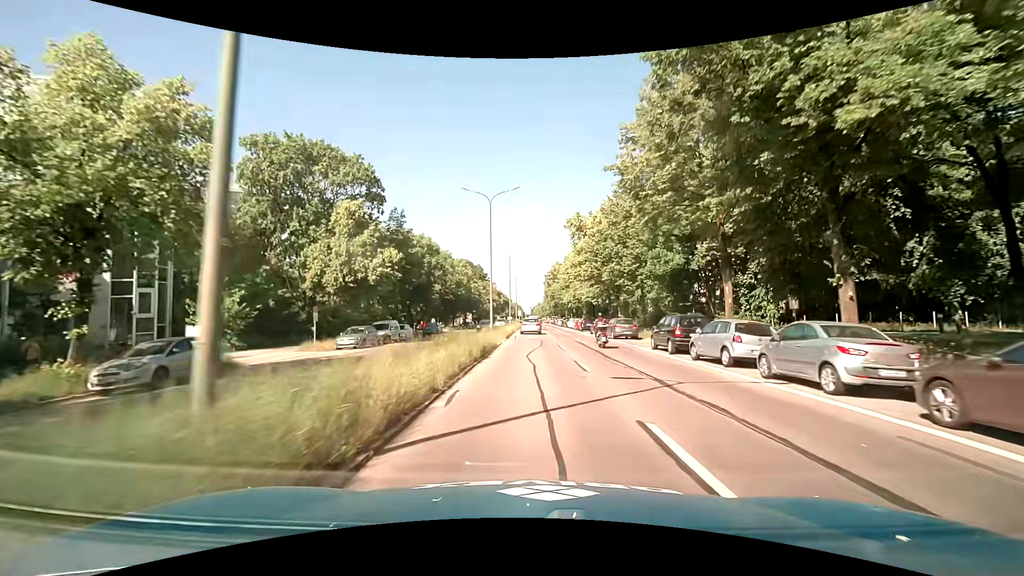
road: primary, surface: asphalt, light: Day
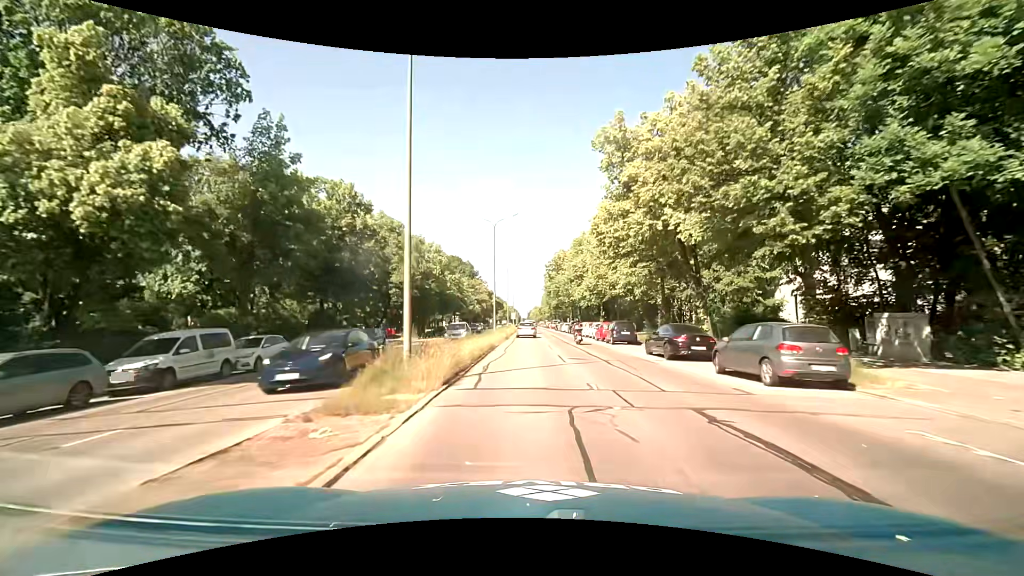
(-0.2, +23.0) m; 0°
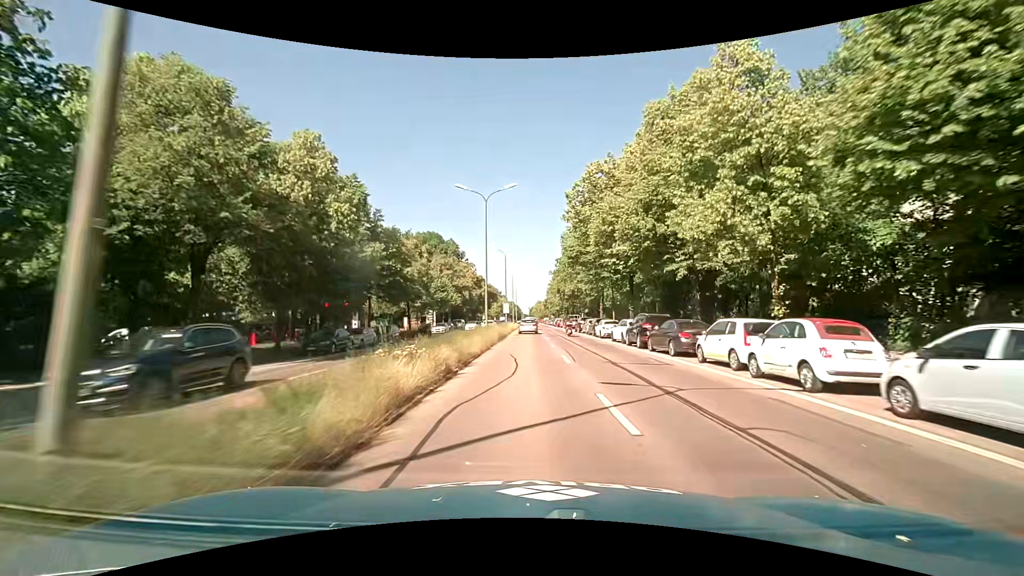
(-0.3, +38.8) m; -1°
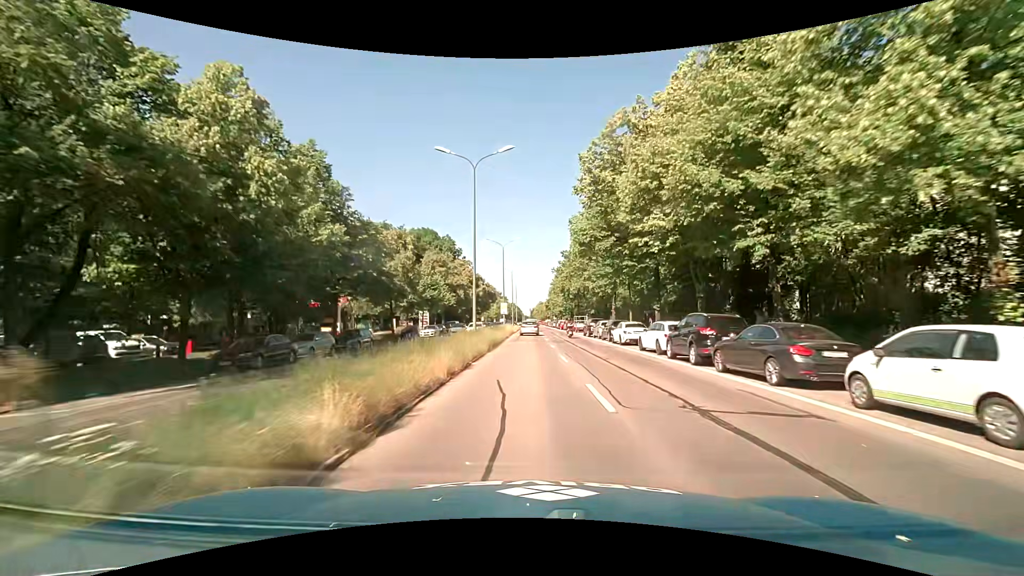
(0.0, +7.9) m; 0°
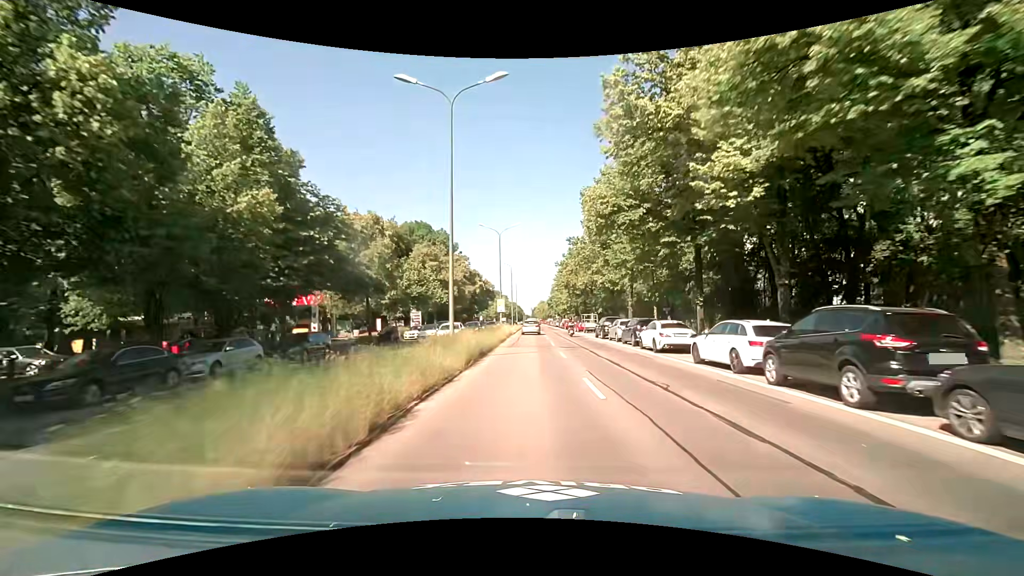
(0.0, +7.9) m; -1°
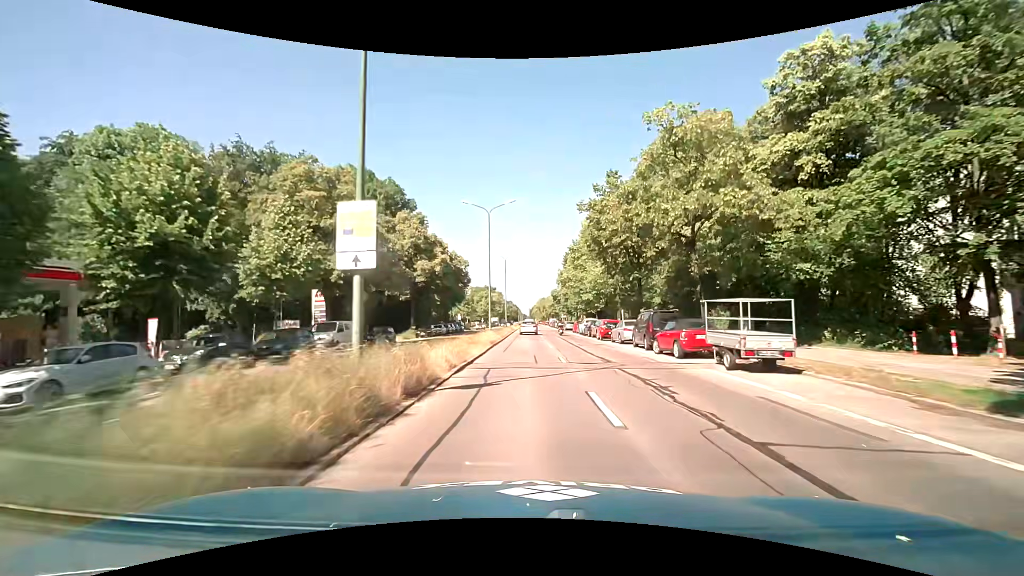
(+0.2, +39.2) m; +1°
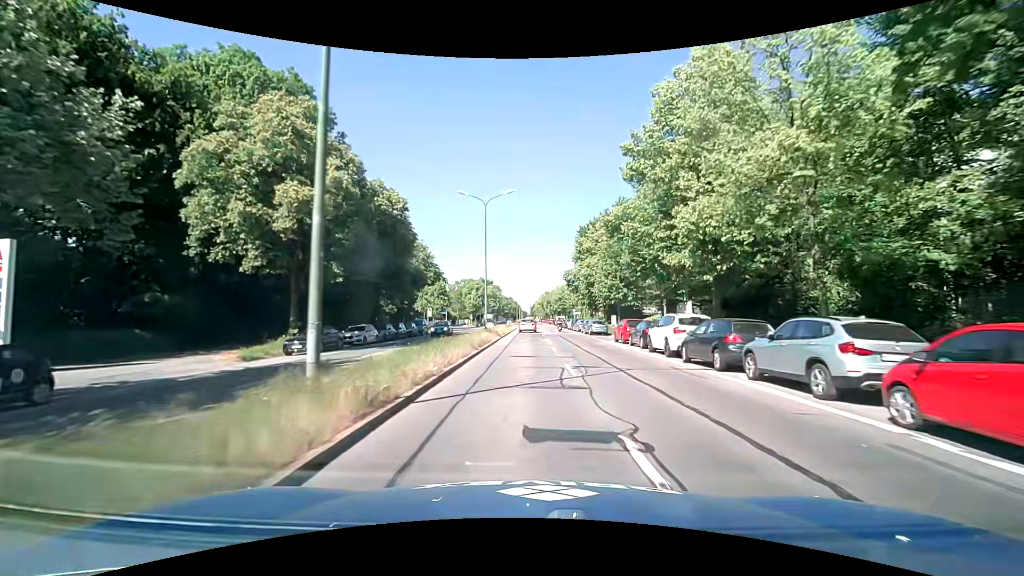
(-0.2, +30.7) m; -1°
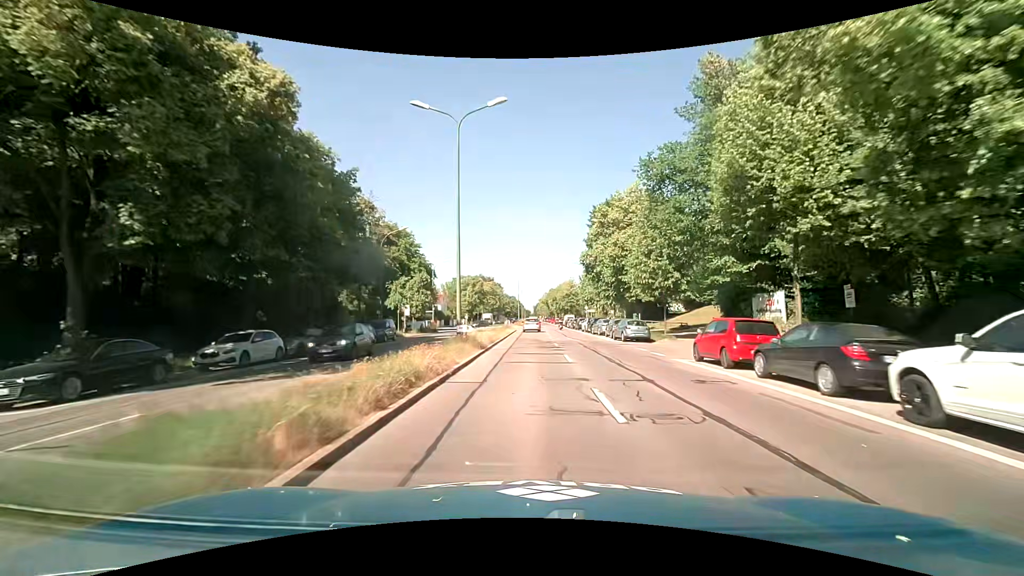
(-0.1, +14.8) m; -1°
(0, +10) (0, +20) (+1, +30) (+1, +40) (+1, +50) (+1, +60) (-1, +70) (-1, +80) (-6, +88) (-15, +91) m
